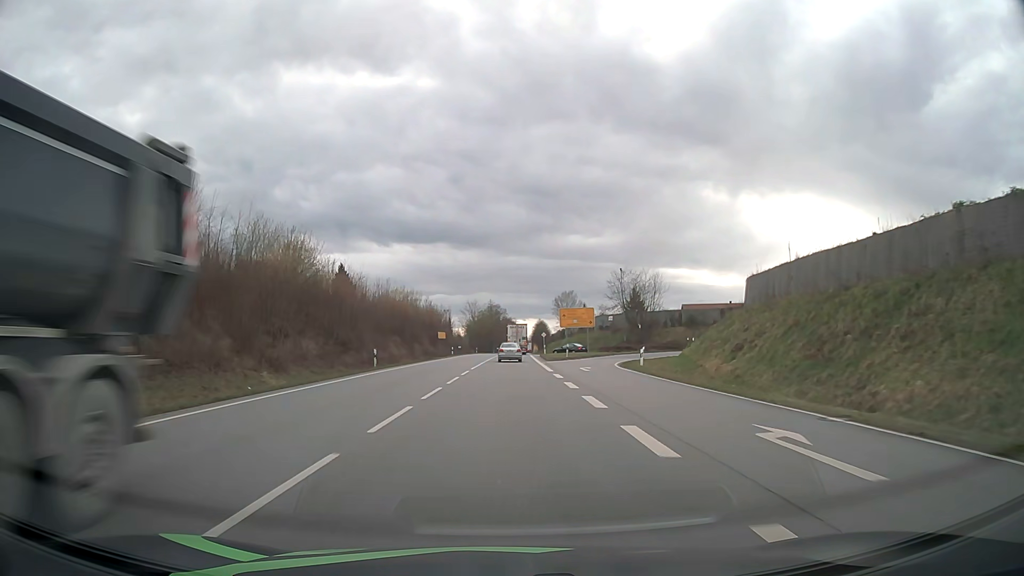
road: primary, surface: asphalt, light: Day
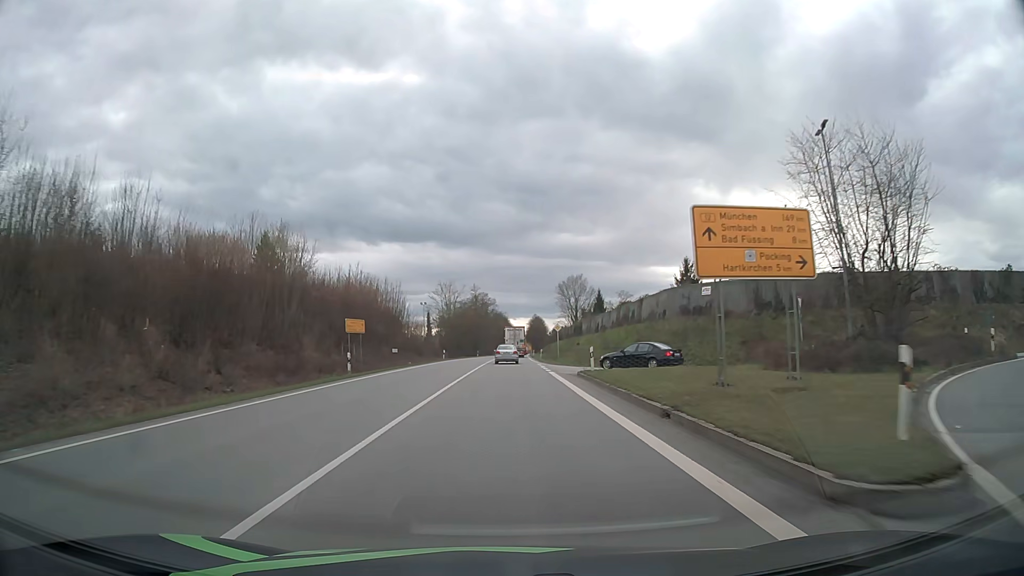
(+0.3, +47.2) m; +1°
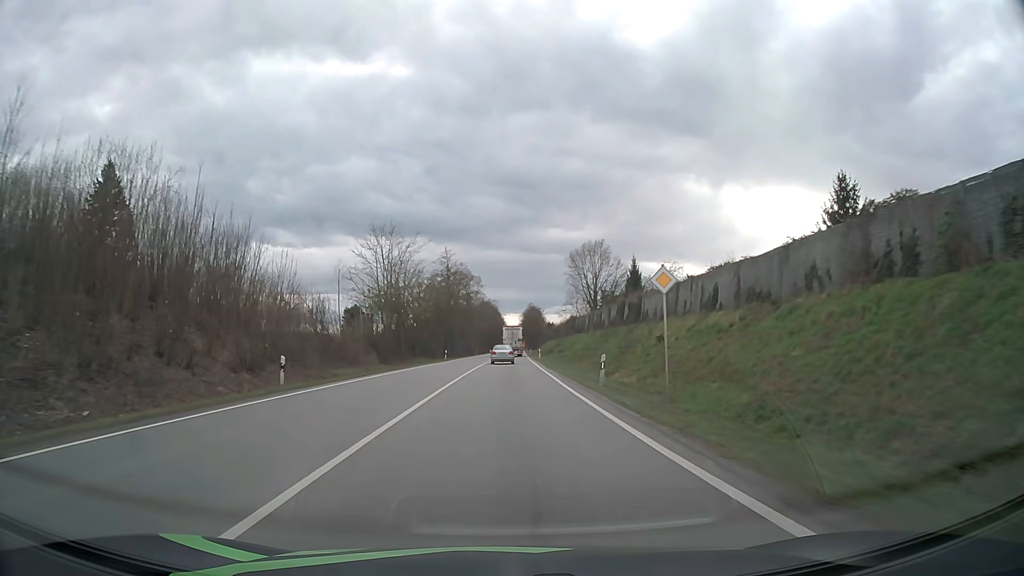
(+0.3, +48.1) m; +1°
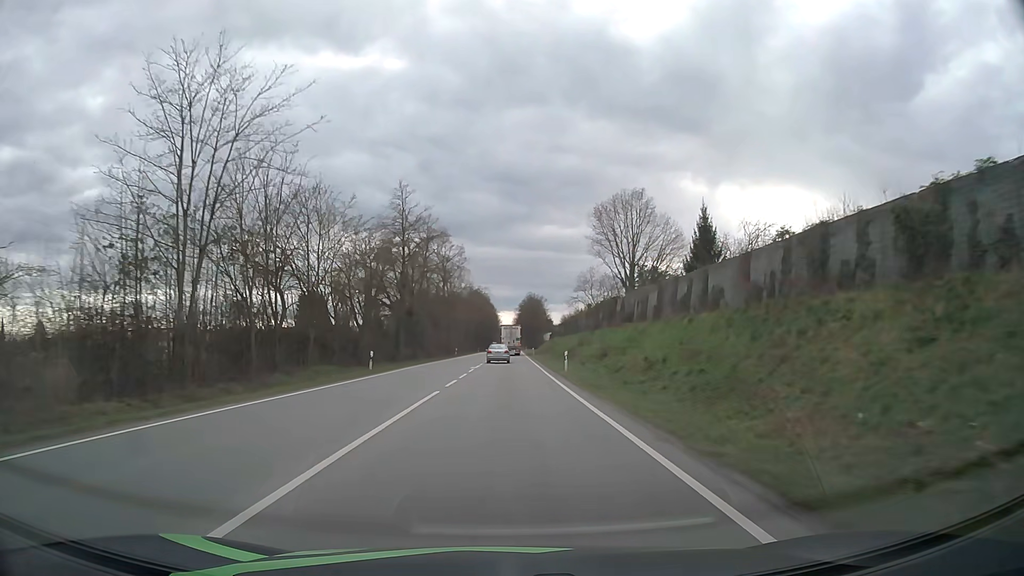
(+0.1, +36.8) m; 0°
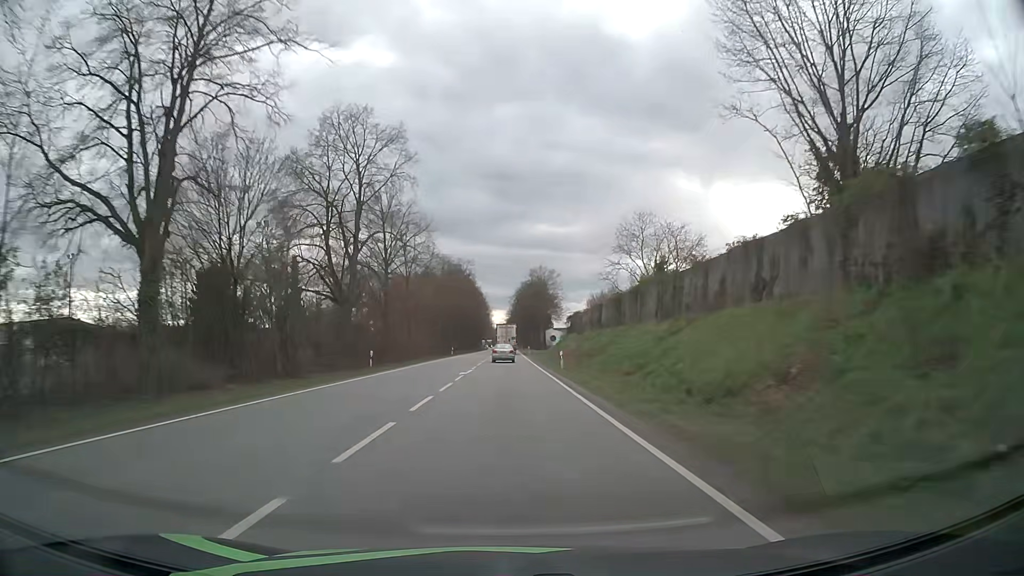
(+0.2, +50.2) m; 0°
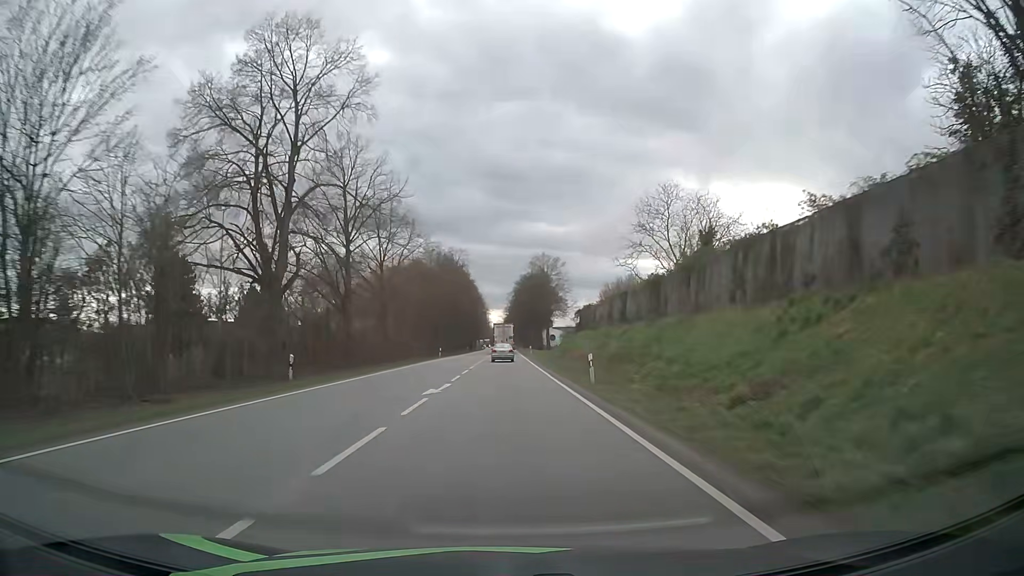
(+0.1, +12.7) m; +1°
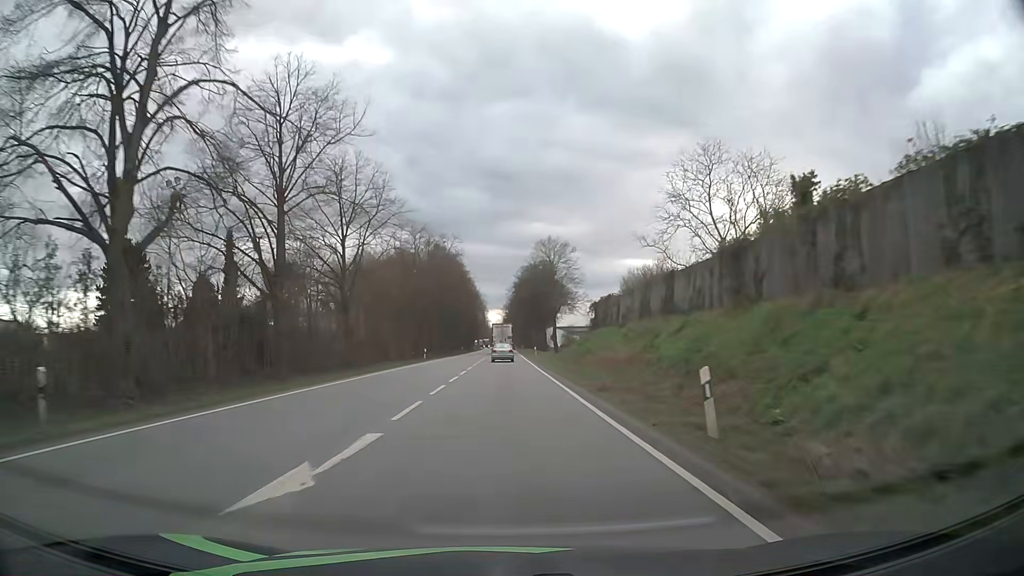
(0.0, +12.8) m; 0°
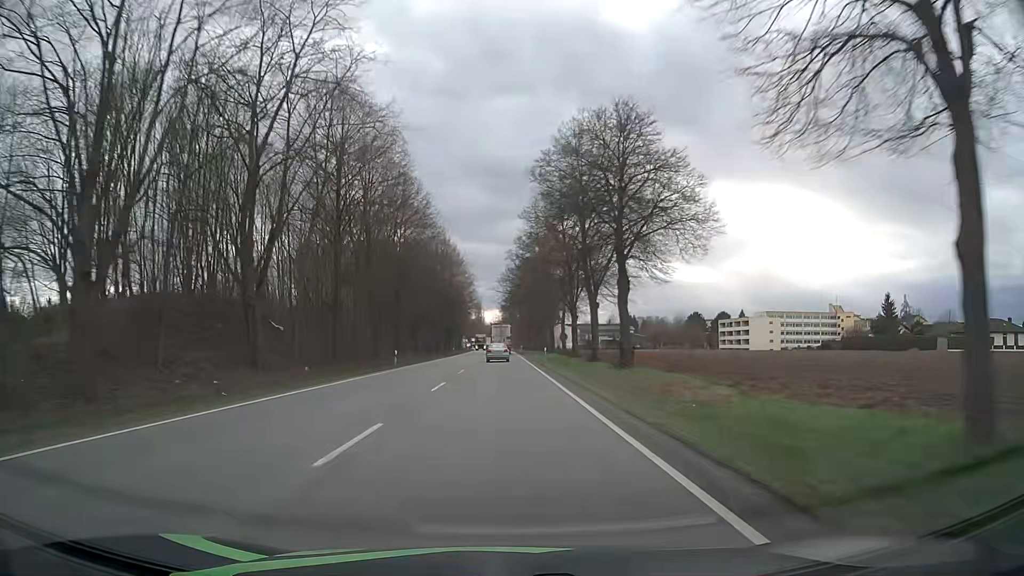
(-0.1, +64.5) m; 0°
